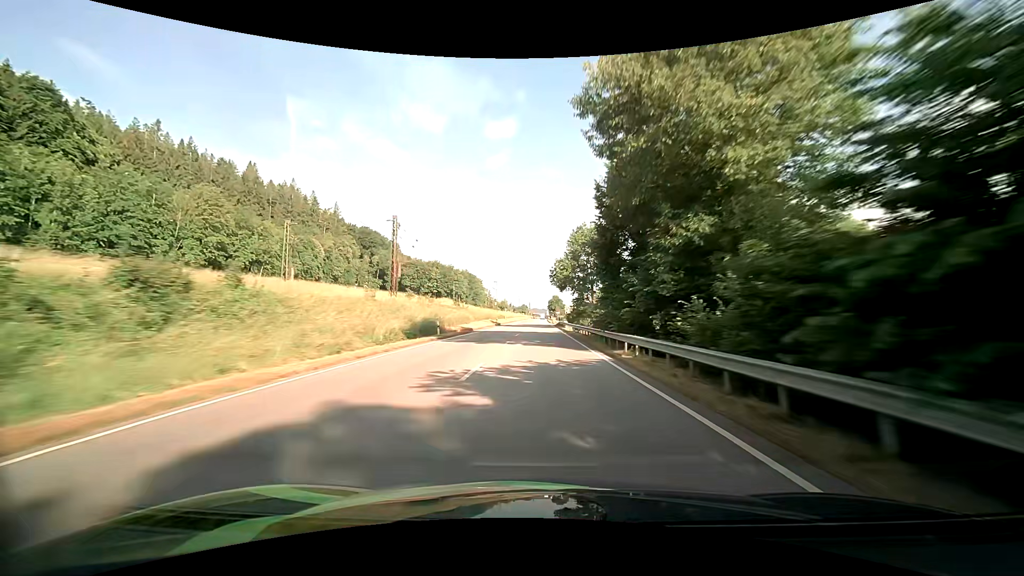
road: primary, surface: asphalt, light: Day
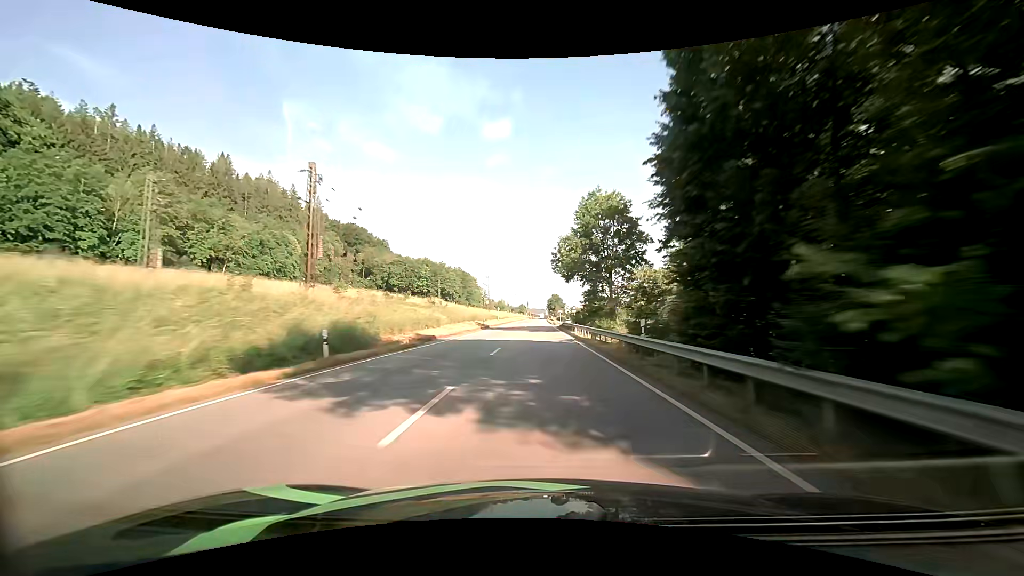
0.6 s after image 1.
(0.0, +17.3) m; 0°
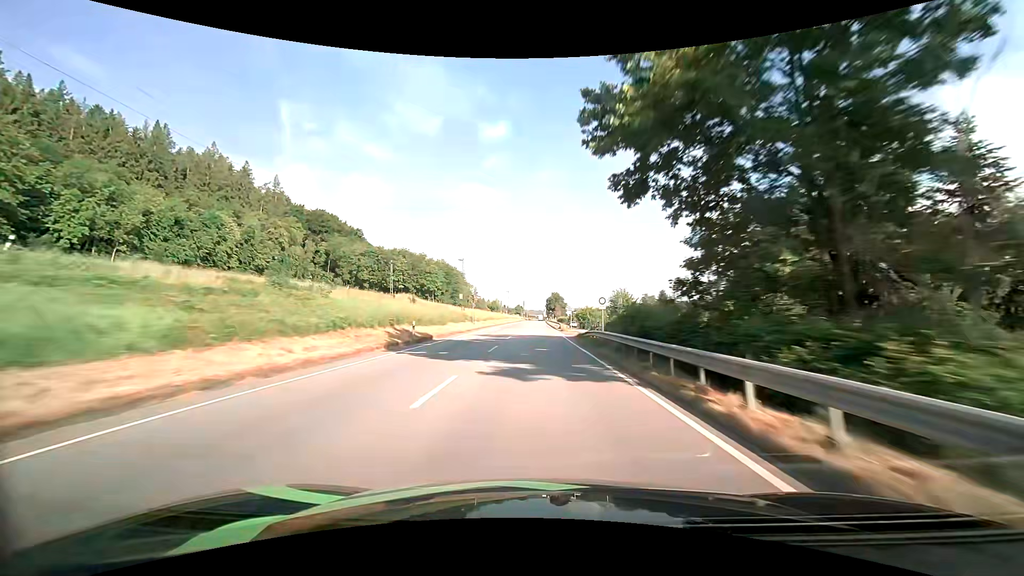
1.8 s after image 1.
(0.0, +34.7) m; 0°
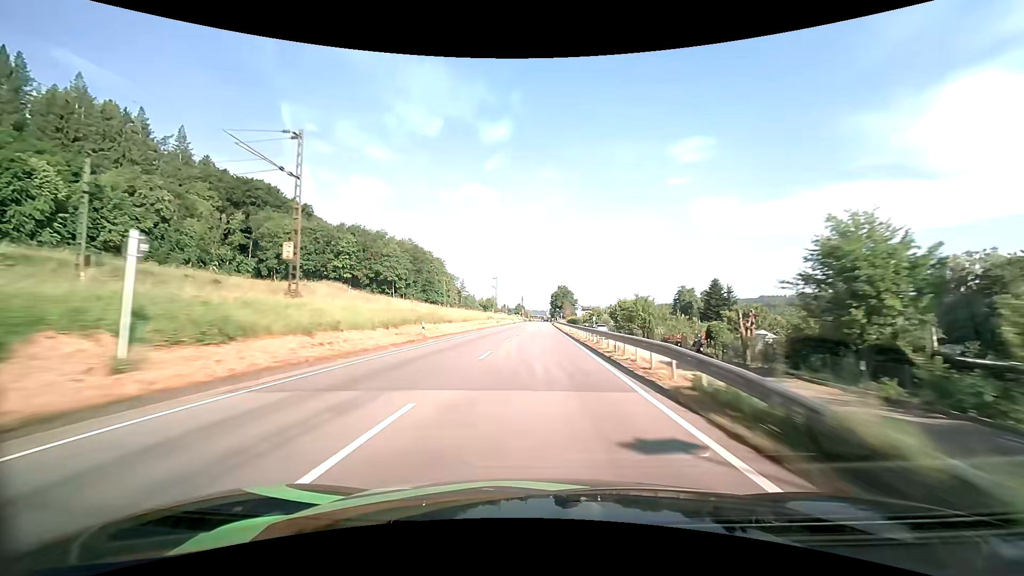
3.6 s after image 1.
(-0.1, +52.8) m; 0°
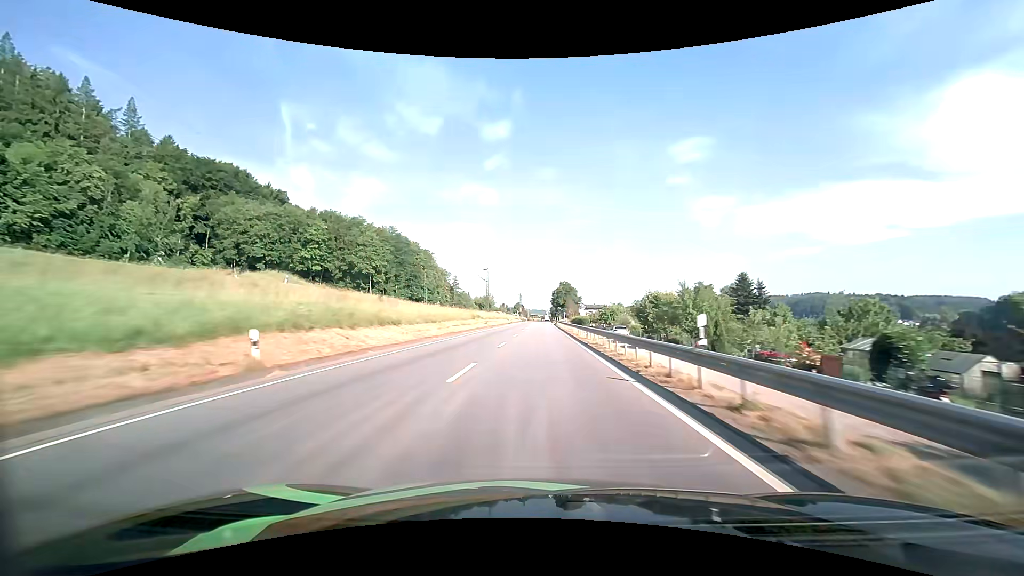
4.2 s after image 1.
(0.0, +17.7) m; 0°
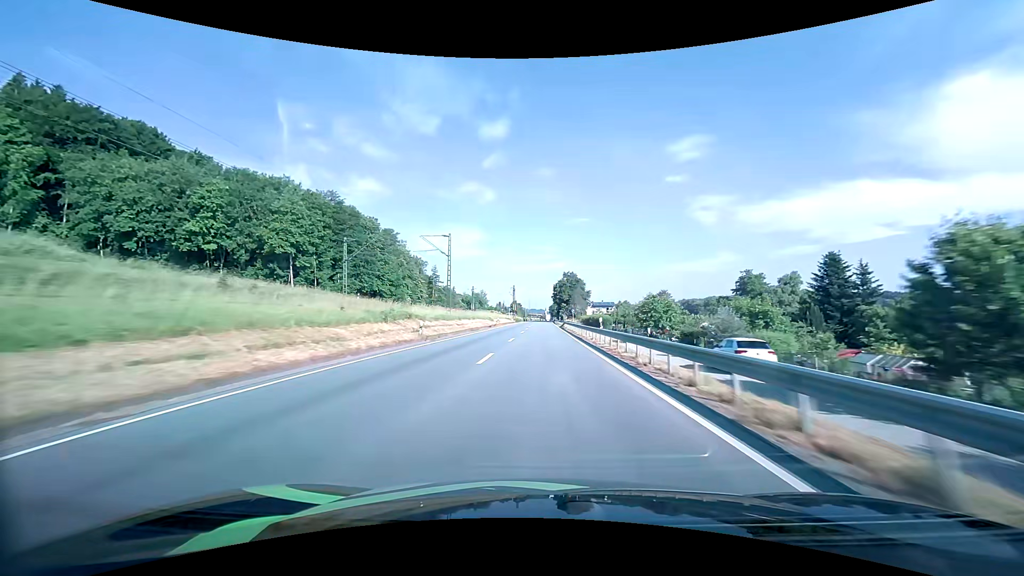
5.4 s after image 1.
(+0.1, +35.2) m; 0°
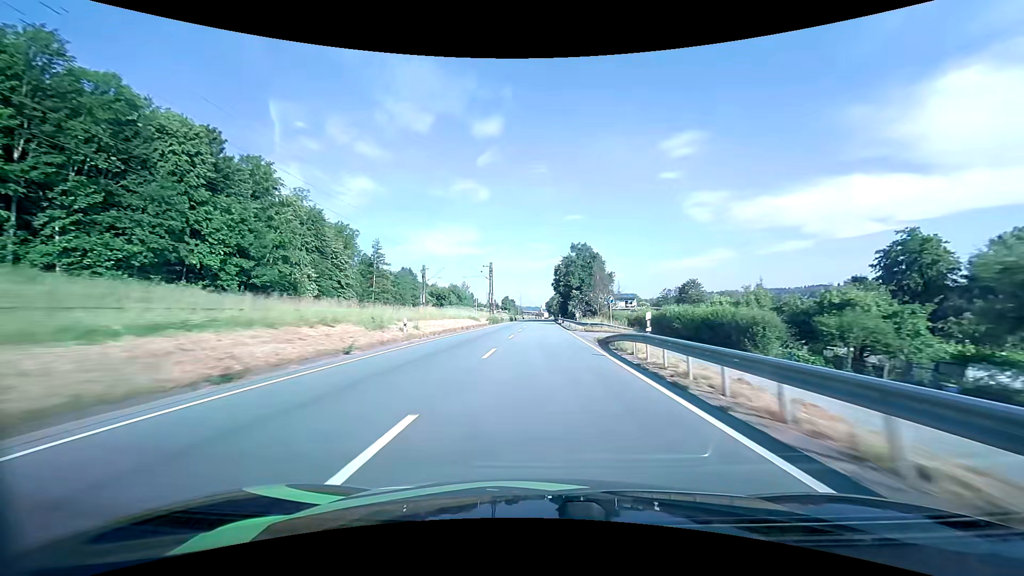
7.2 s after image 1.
(+0.2, +51.4) m; +1°
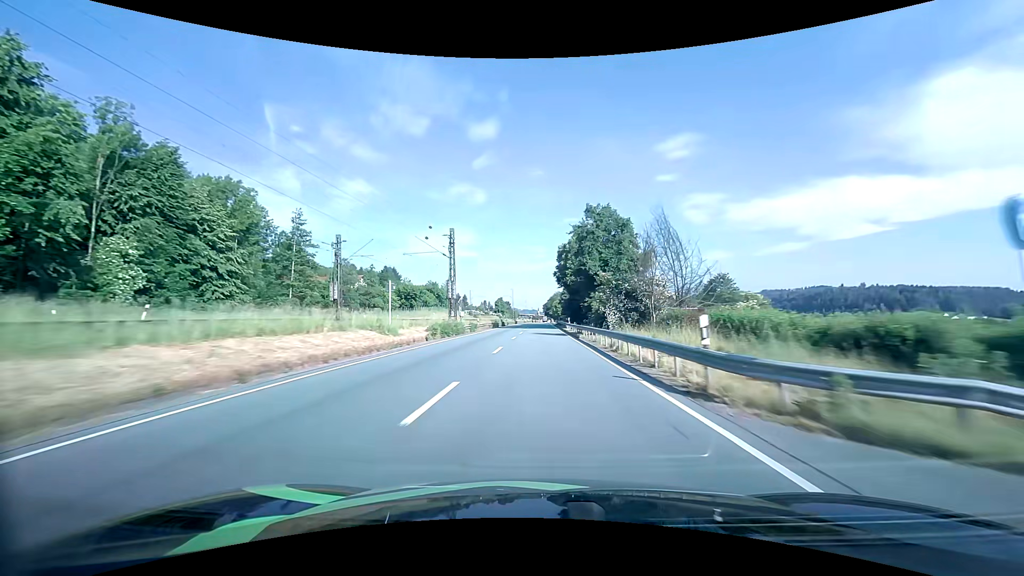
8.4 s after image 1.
(+0.1, +33.1) m; 0°
(0, +10) (0, +20) (0, +30) (0, +40) (0, +50) (0, +60) (0, +70) (0, +80) (0, +90) (+1, +100) m
